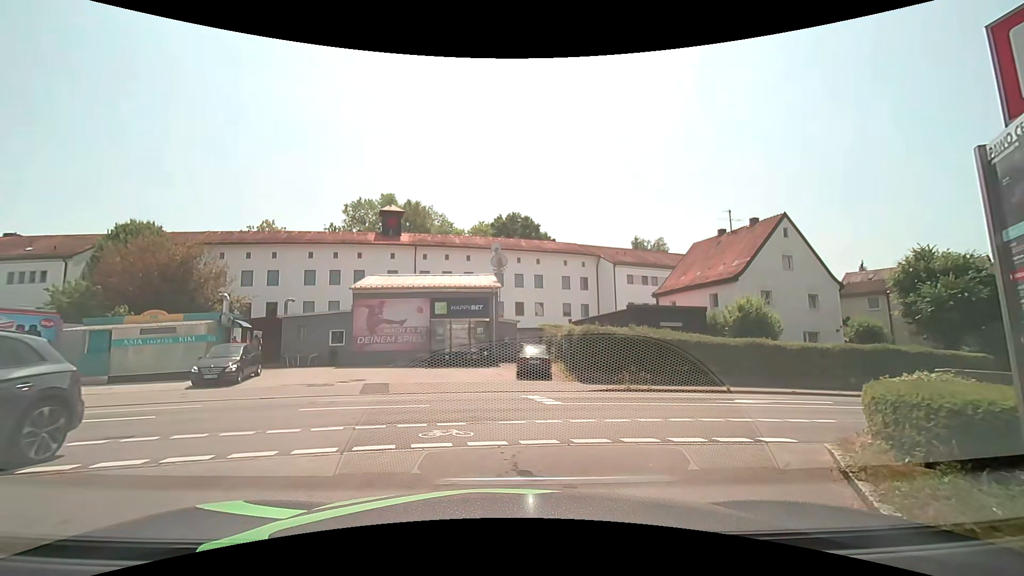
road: service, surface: paving_stones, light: Day
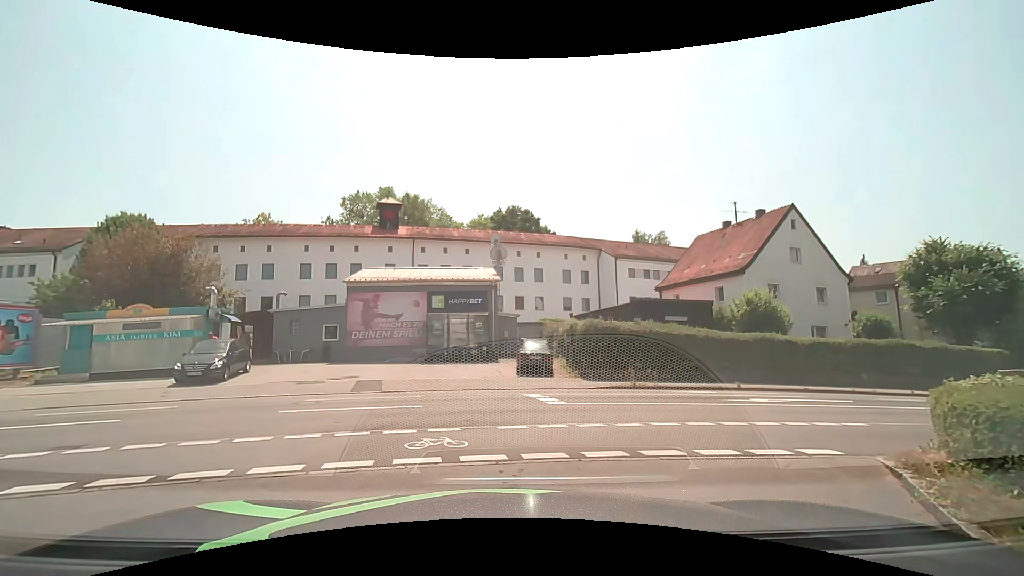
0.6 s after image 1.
(0.0, +1.0) m; -2°
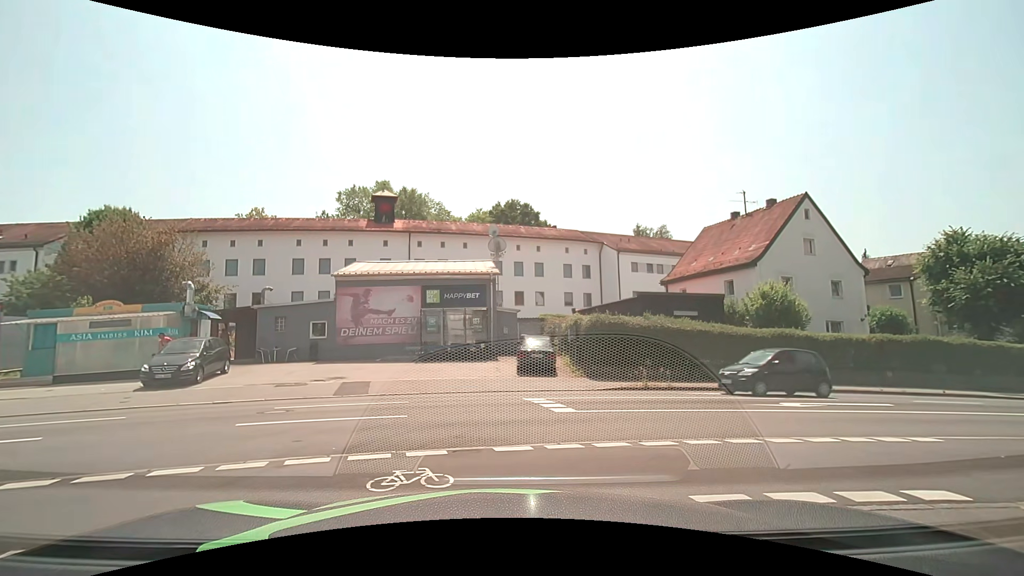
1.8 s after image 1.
(0.0, +1.7) m; +1°
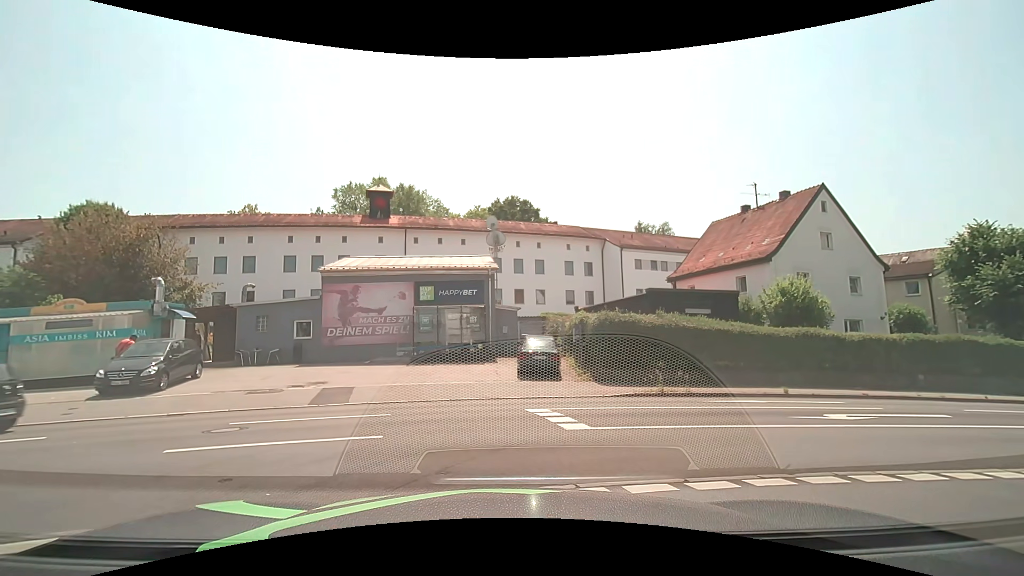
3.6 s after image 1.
(0.0, +1.8) m; 0°
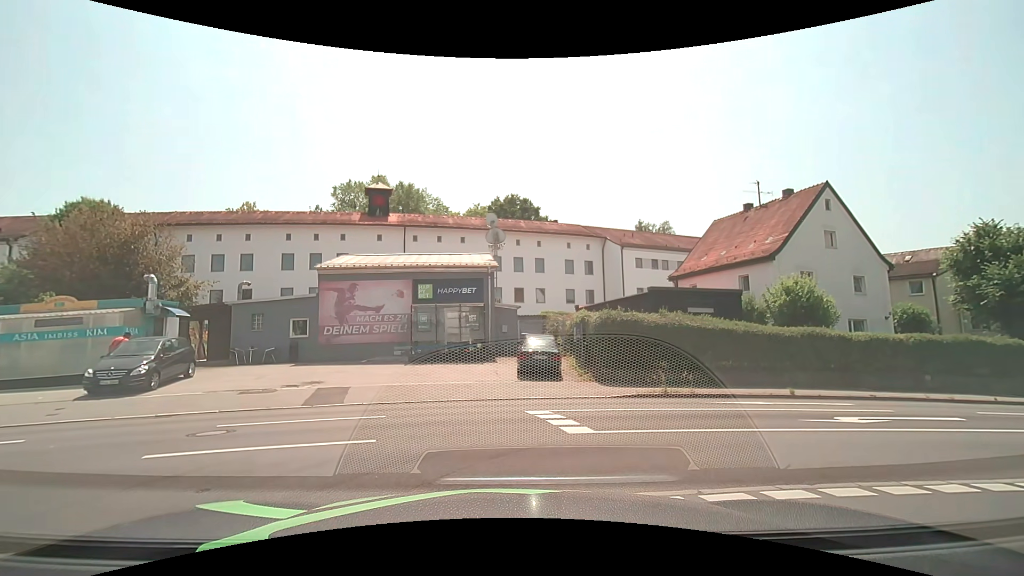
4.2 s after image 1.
(0.0, +0.4) m; 0°
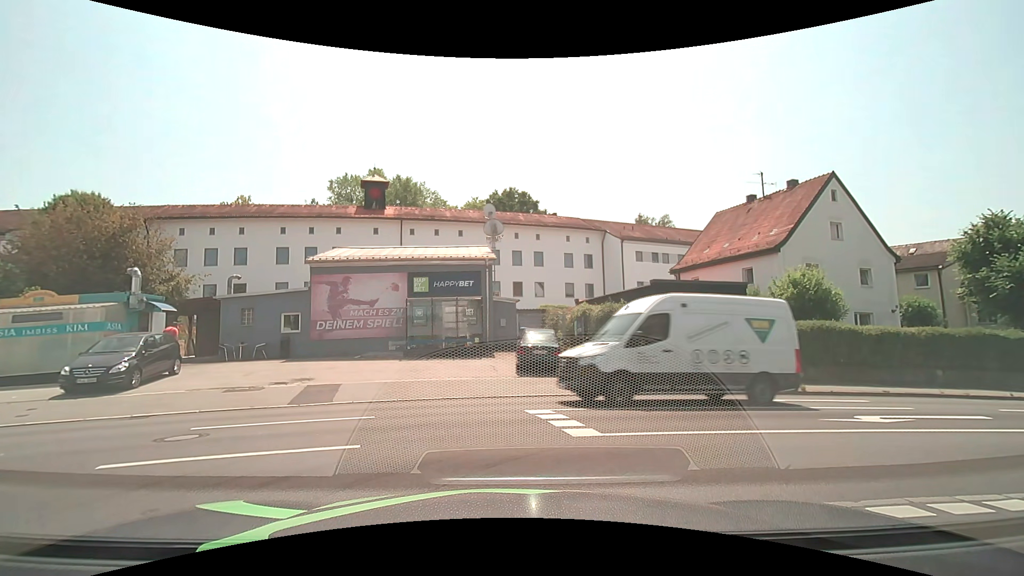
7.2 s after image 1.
(0.0, +0.8) m; 0°
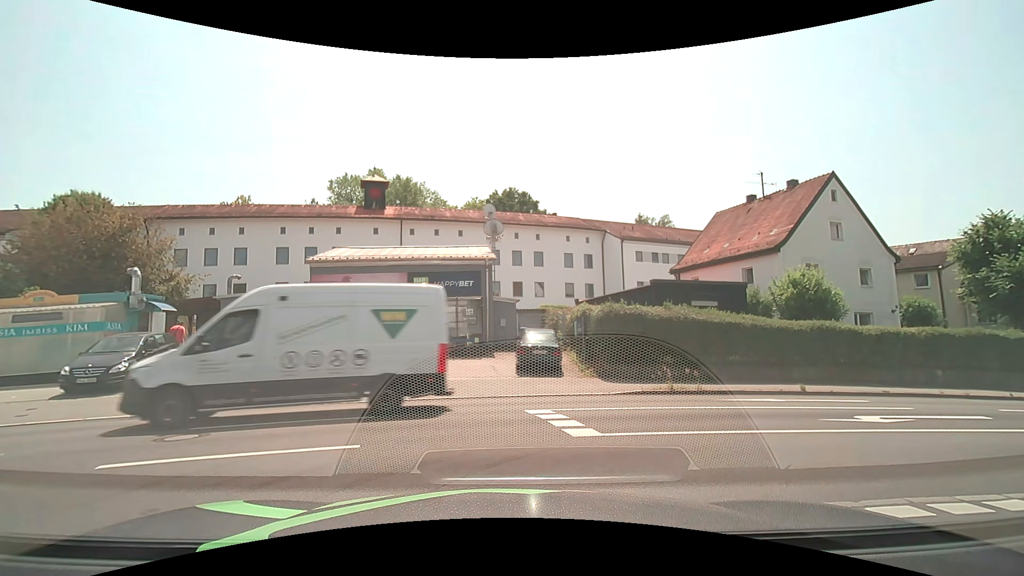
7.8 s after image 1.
(0.0, 0.0) m; 0°
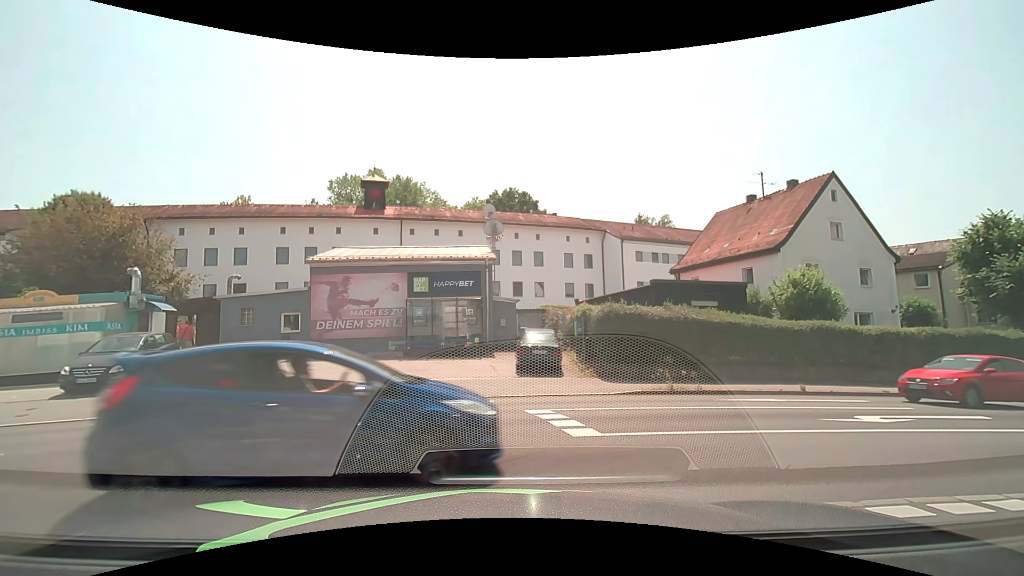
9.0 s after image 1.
(0.0, 0.0) m; 0°
